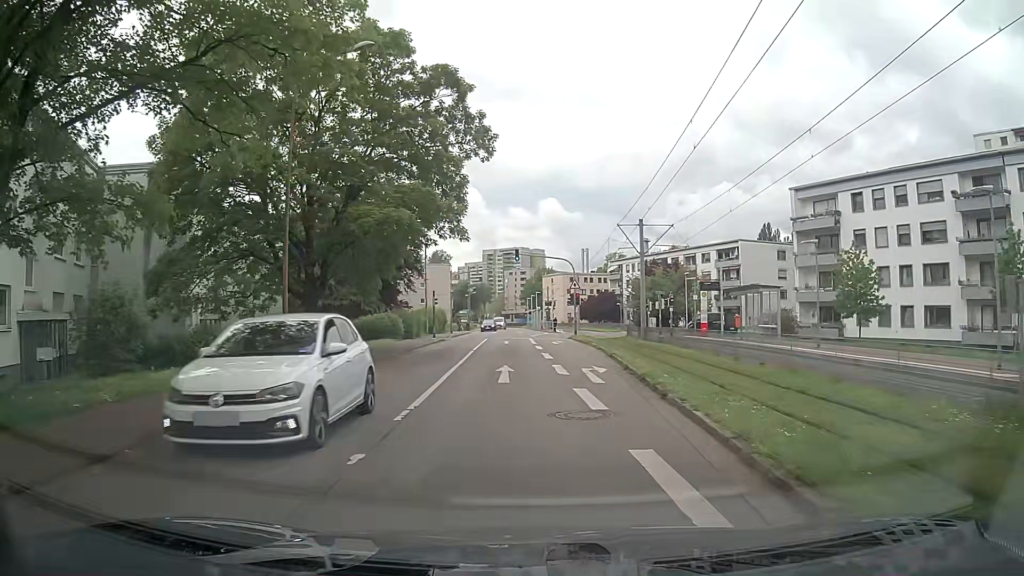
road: residential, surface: asphalt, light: Day
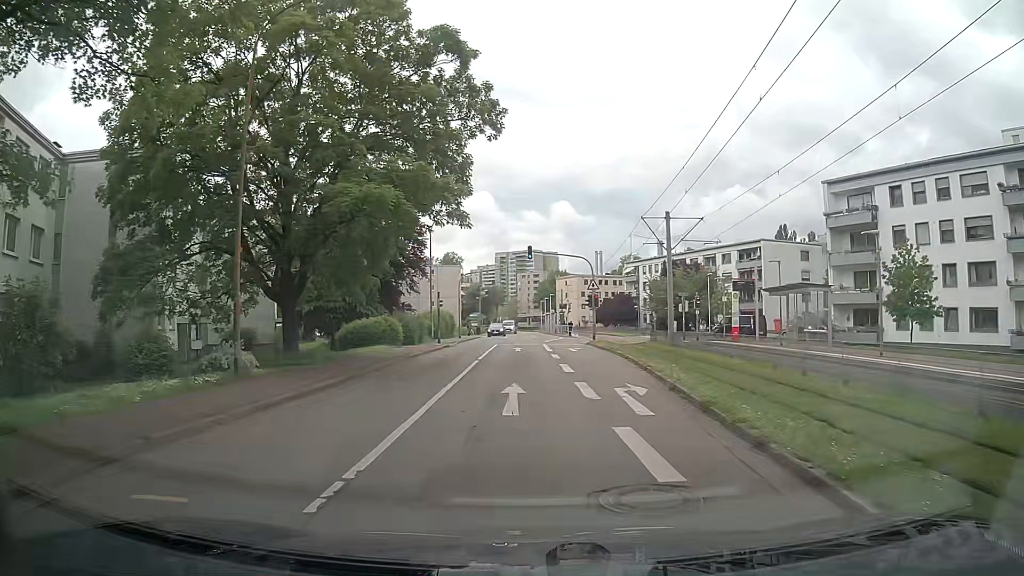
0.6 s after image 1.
(0.0, +4.2) m; -1°
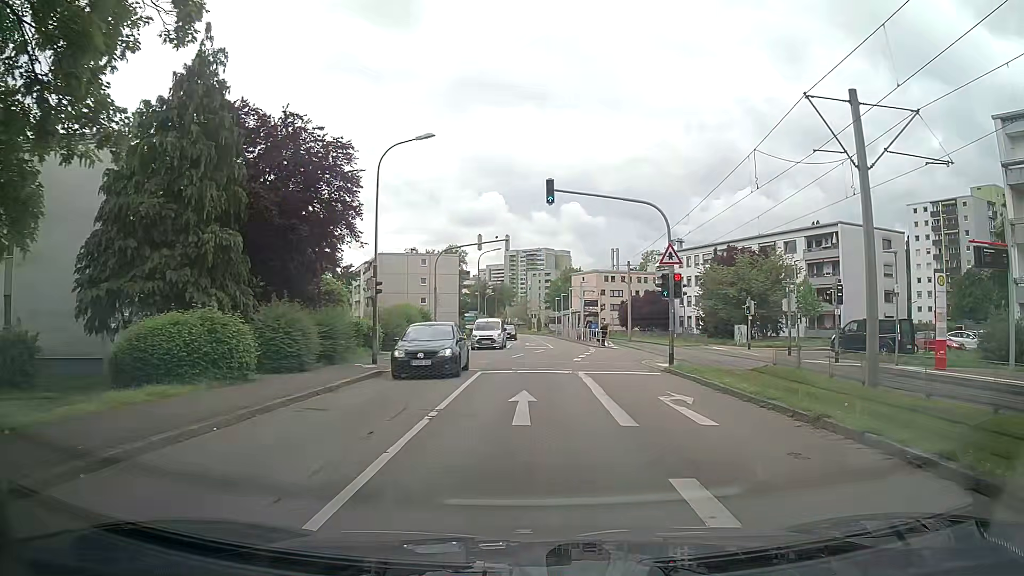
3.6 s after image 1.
(-0.5, +20.8) m; 0°
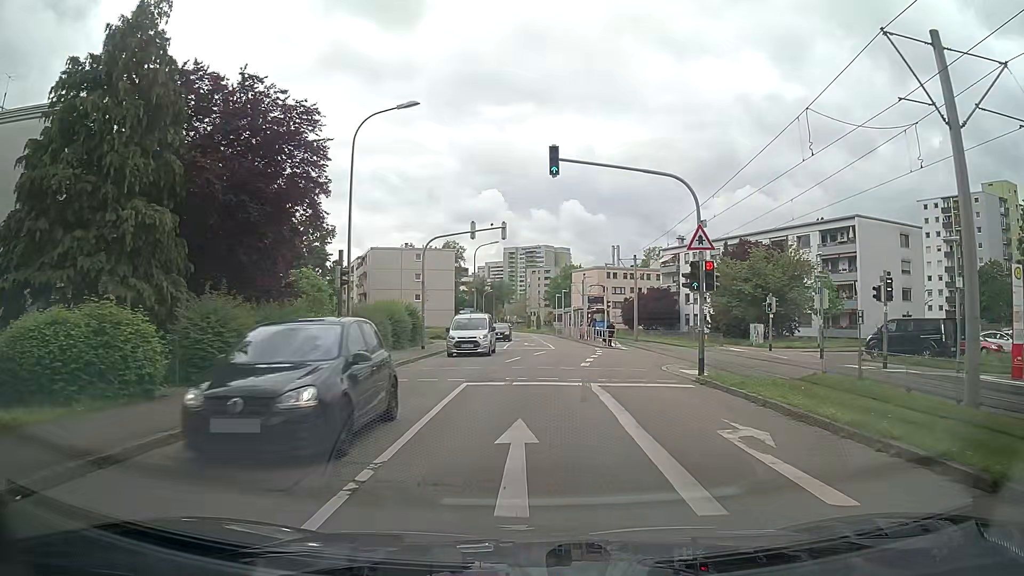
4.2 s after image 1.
(-0.1, +4.1) m; +1°
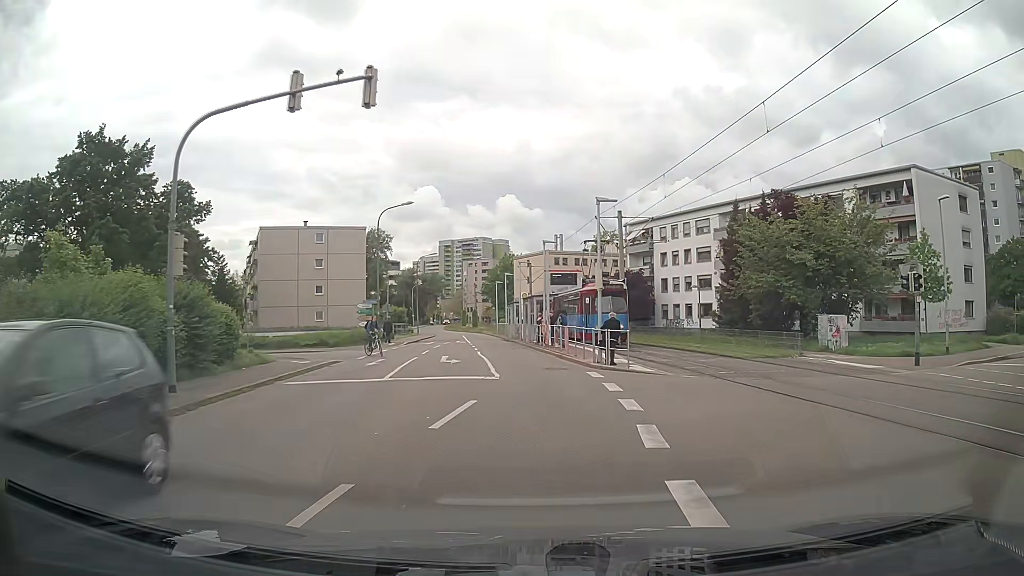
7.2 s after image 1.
(0.0, +20.7) m; +4°
